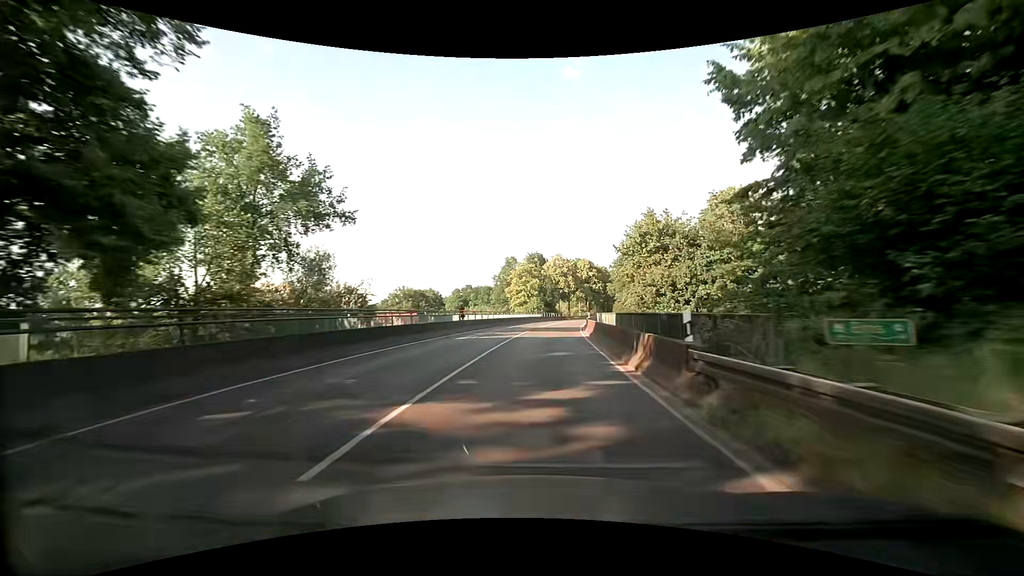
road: primary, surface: asphalt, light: Day
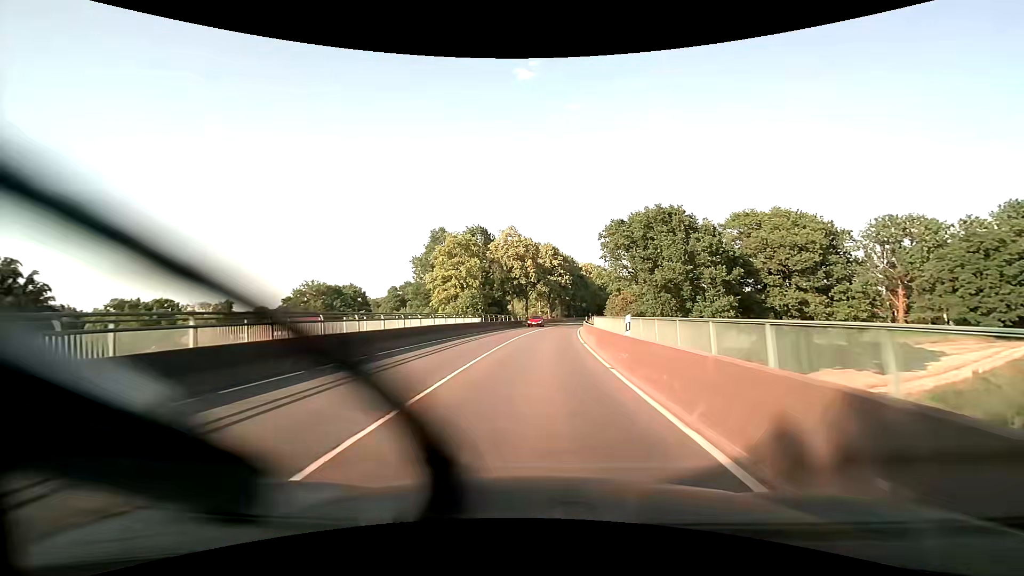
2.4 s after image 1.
(+1.9, +42.9) m; +5°
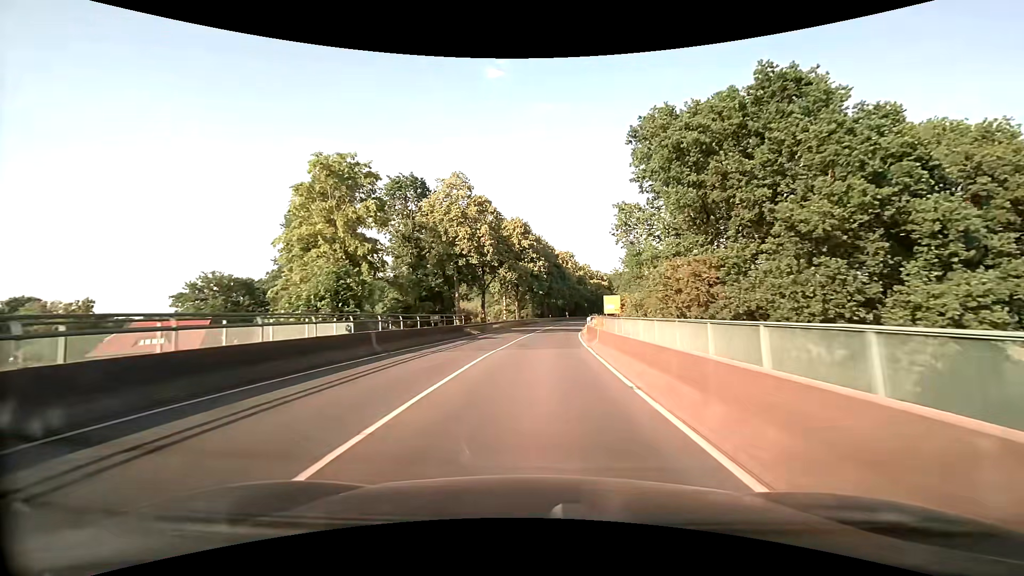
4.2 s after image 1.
(+1.2, +32.3) m; +4°
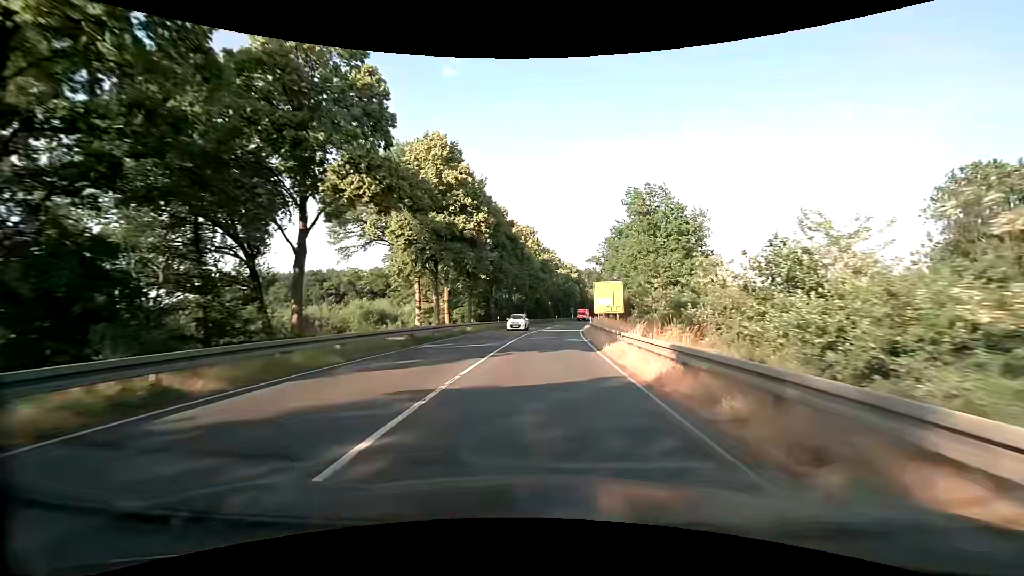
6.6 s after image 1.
(+1.8, +43.2) m; +5°
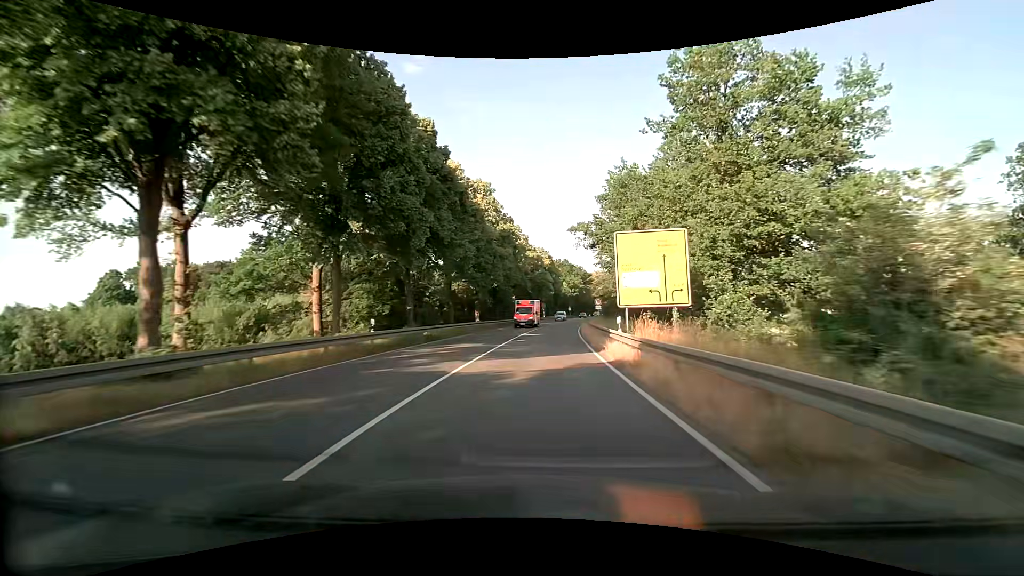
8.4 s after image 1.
(+1.3, +32.3) m; +4°
